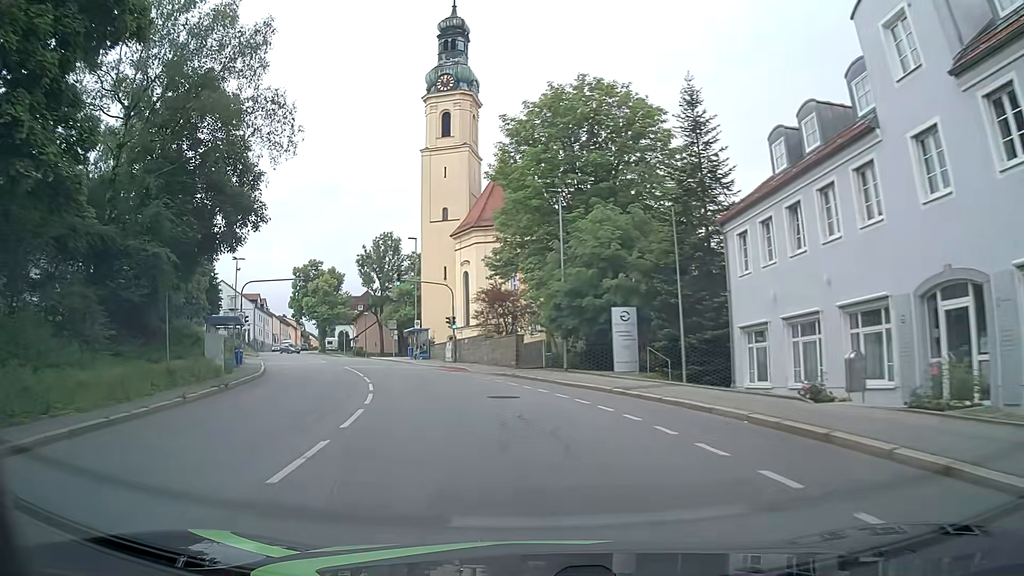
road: tertiary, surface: asphalt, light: Day
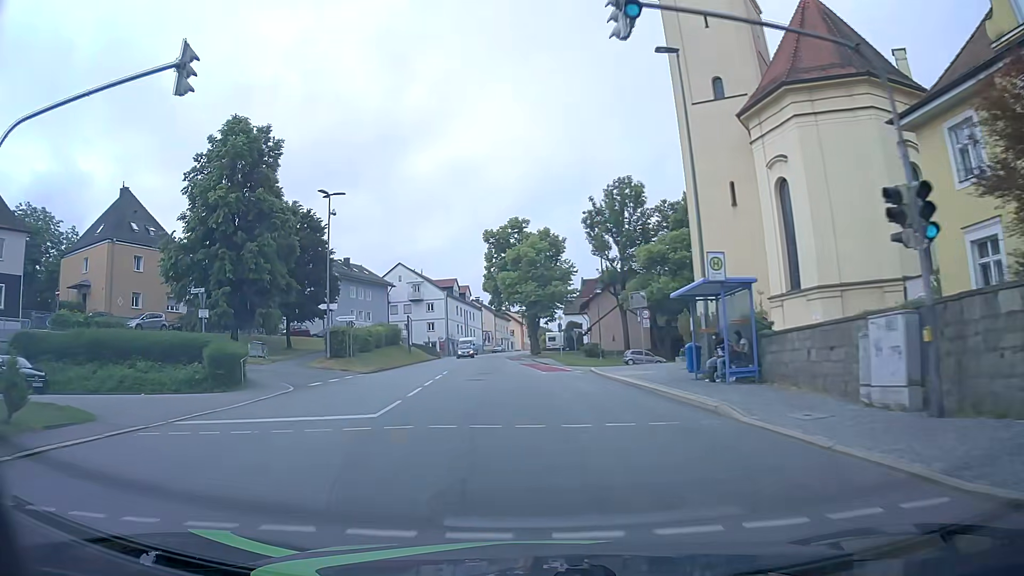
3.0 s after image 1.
(-7.6, +36.7) m; -21°
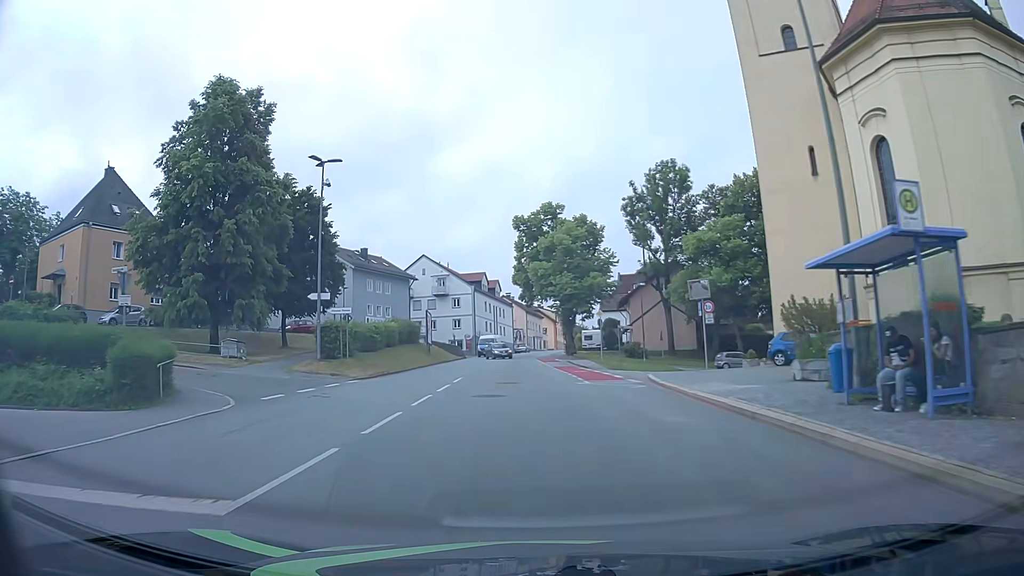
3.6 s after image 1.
(-0.2, +7.6) m; -4°
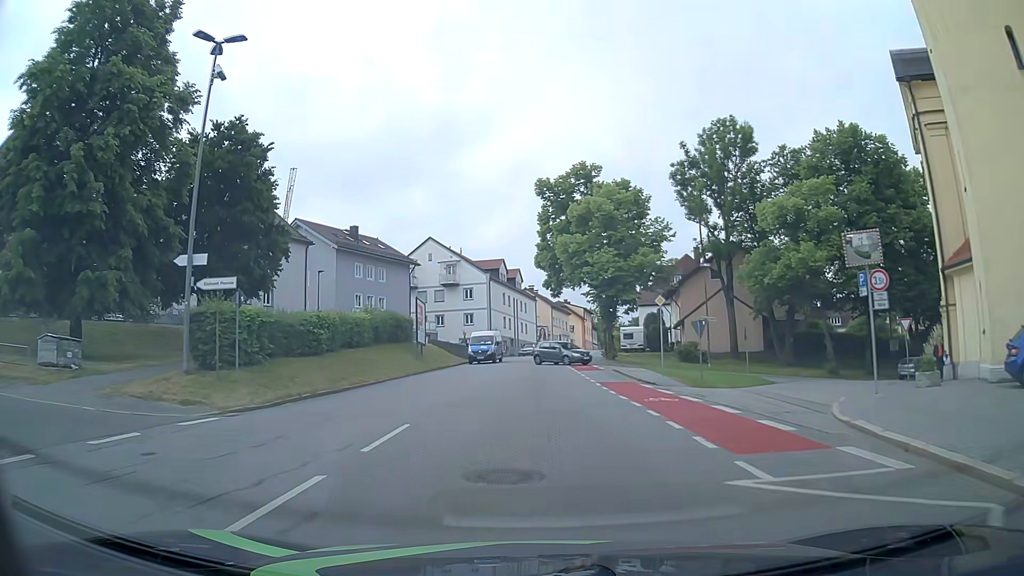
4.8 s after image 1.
(-0.3, +15.2) m; -2°
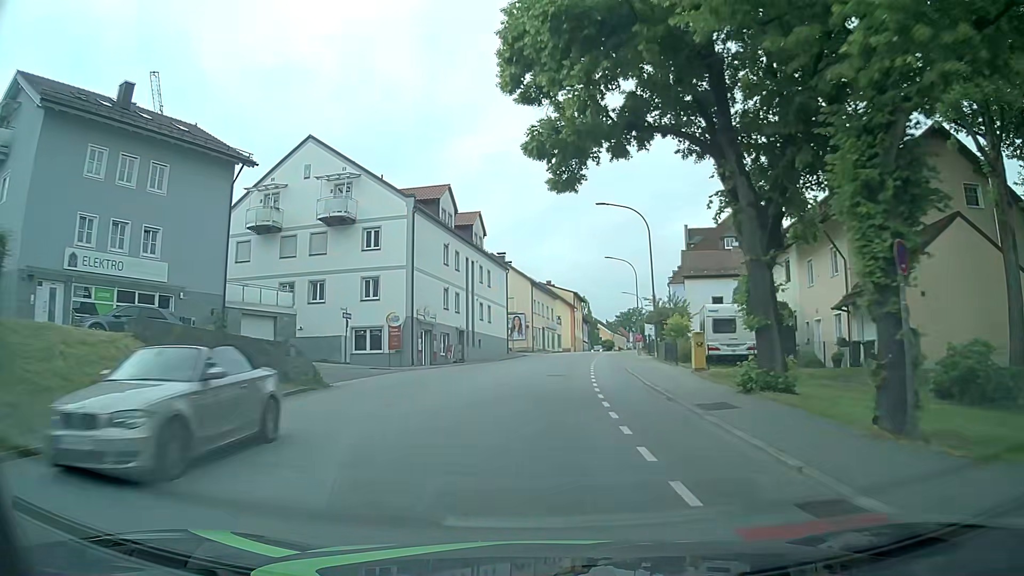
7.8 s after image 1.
(0.0, +39.1) m; +2°
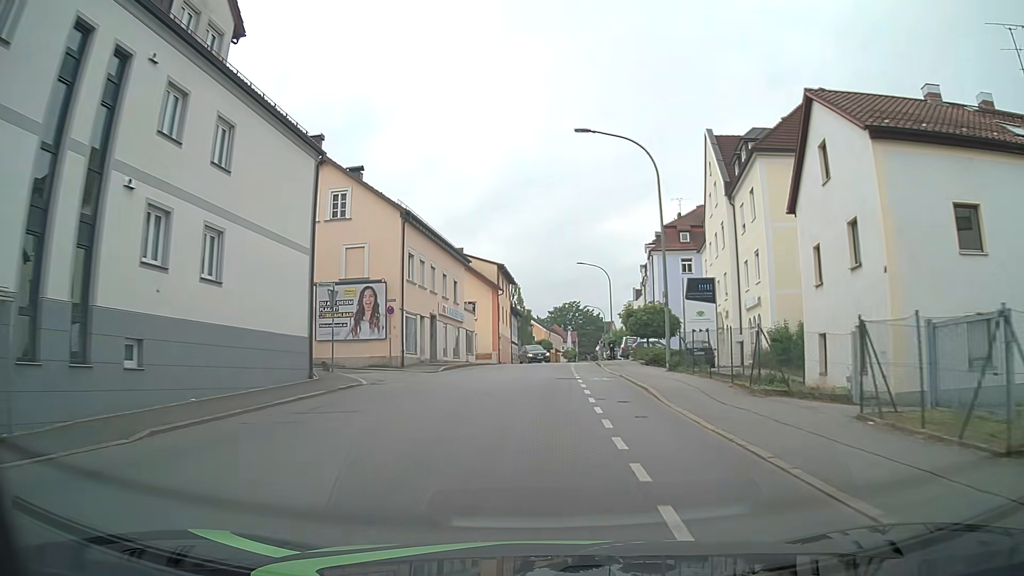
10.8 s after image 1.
(+2.3, +38.9) m; +7°
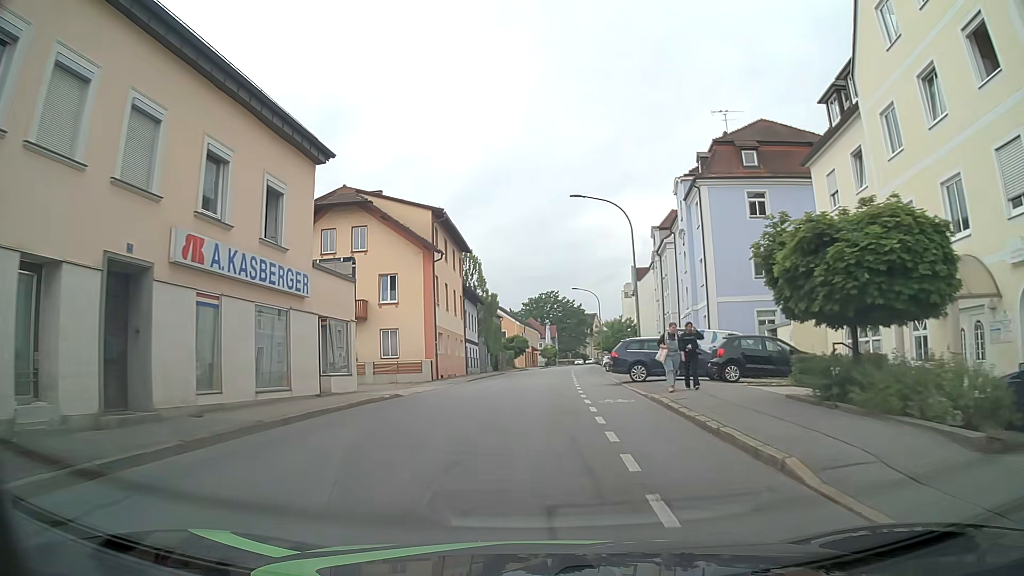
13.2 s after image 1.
(+0.6, +27.2) m; +3°
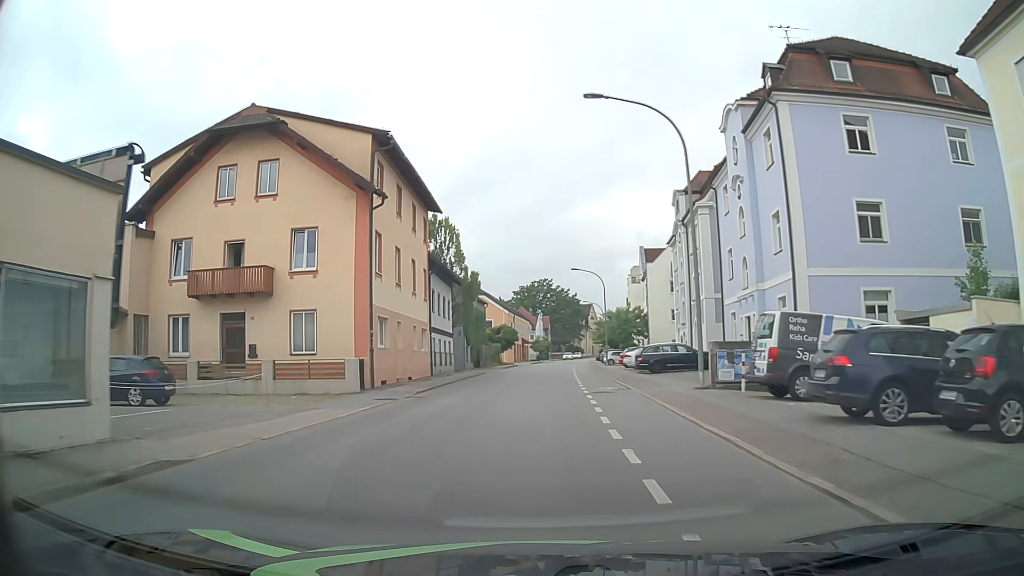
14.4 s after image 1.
(-0.1, +13.4) m; 0°
(0, +10) (0, +20) (+1, +30) (+1, +40) (+1, +50) (+2, +60) (+3, +70) (+3, +80) (+4, +90) (+5, +100) m
